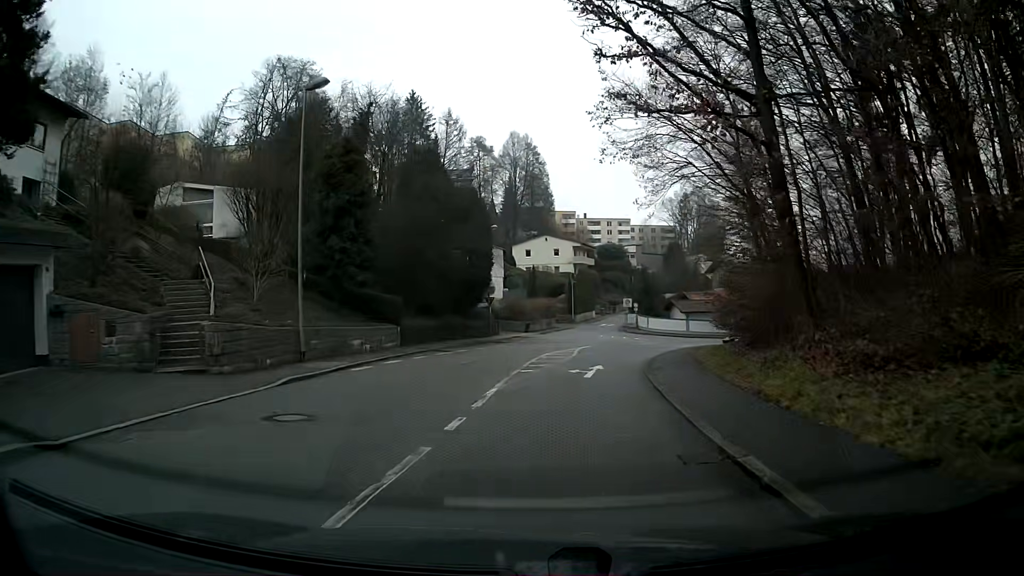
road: residential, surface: asphalt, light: Day
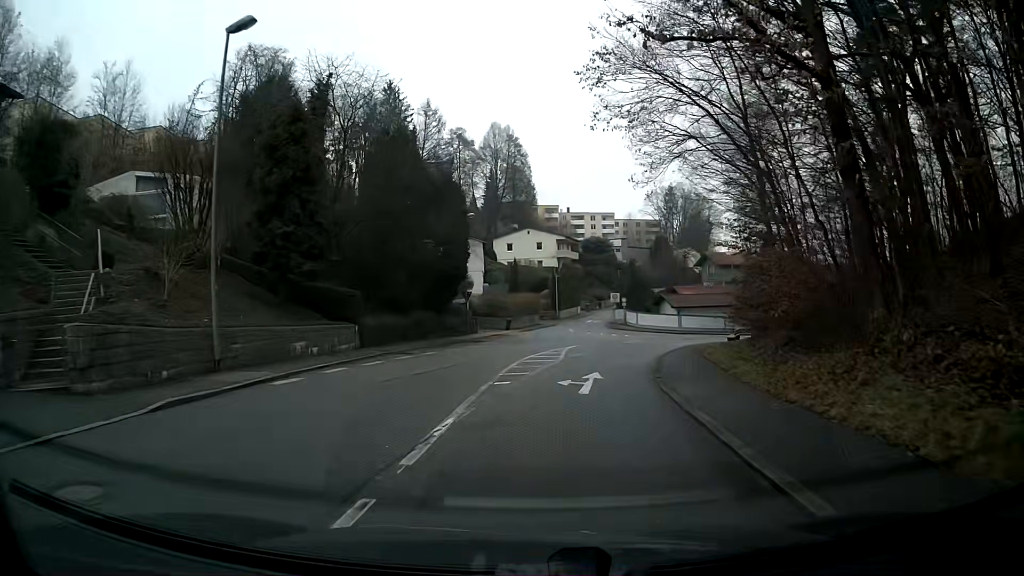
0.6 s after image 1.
(+0.1, +4.4) m; +1°
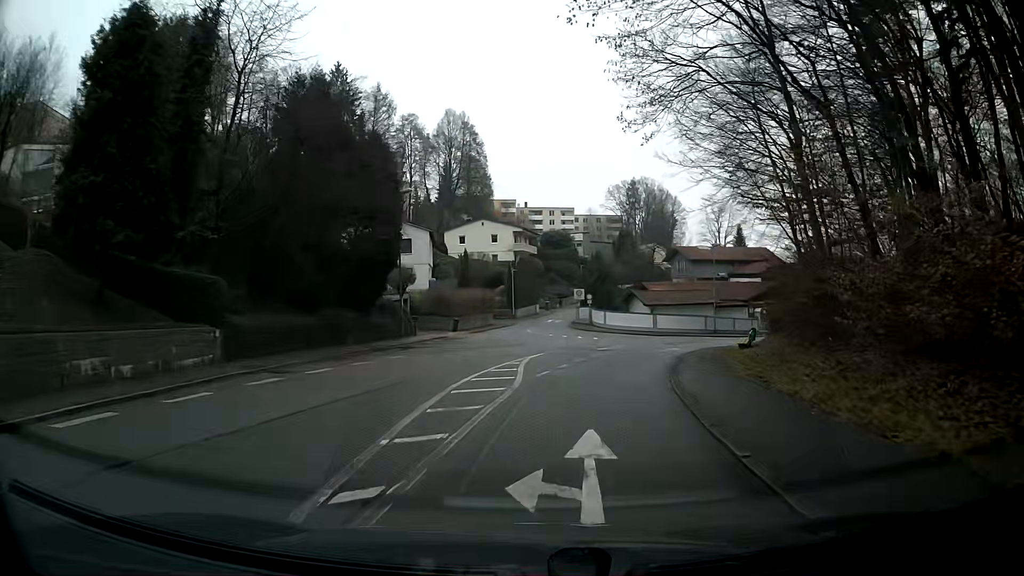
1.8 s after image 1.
(+0.3, +8.9) m; +4°
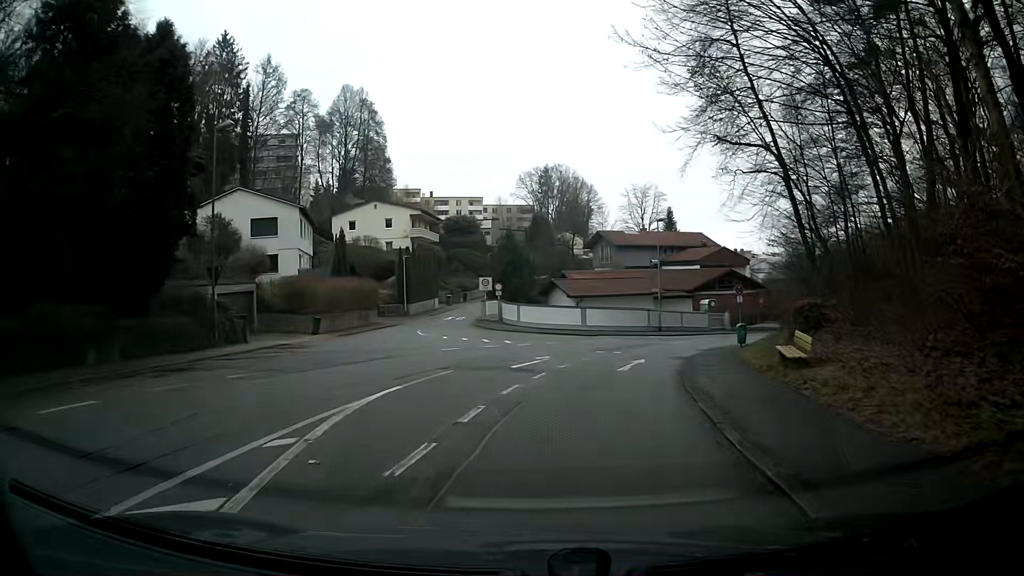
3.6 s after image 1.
(+1.1, +13.4) m; +9°
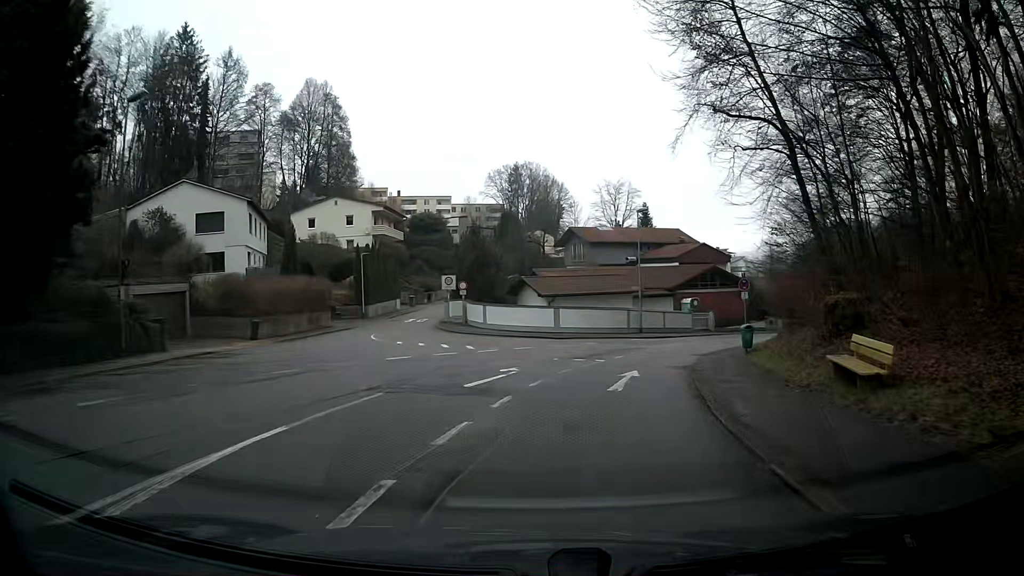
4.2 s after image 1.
(+0.1, +4.5) m; +2°
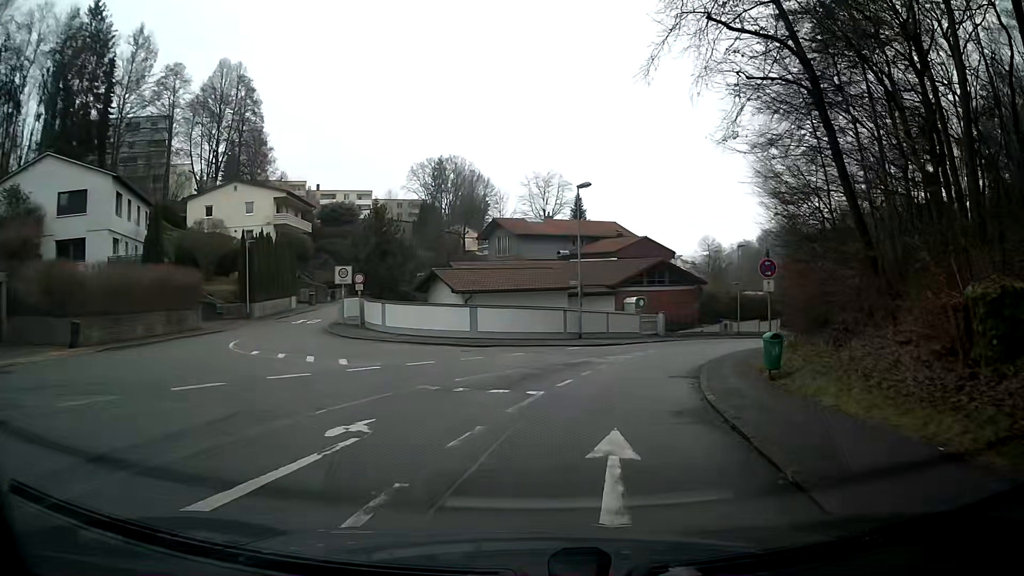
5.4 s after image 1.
(+0.5, +9.0) m; +7°
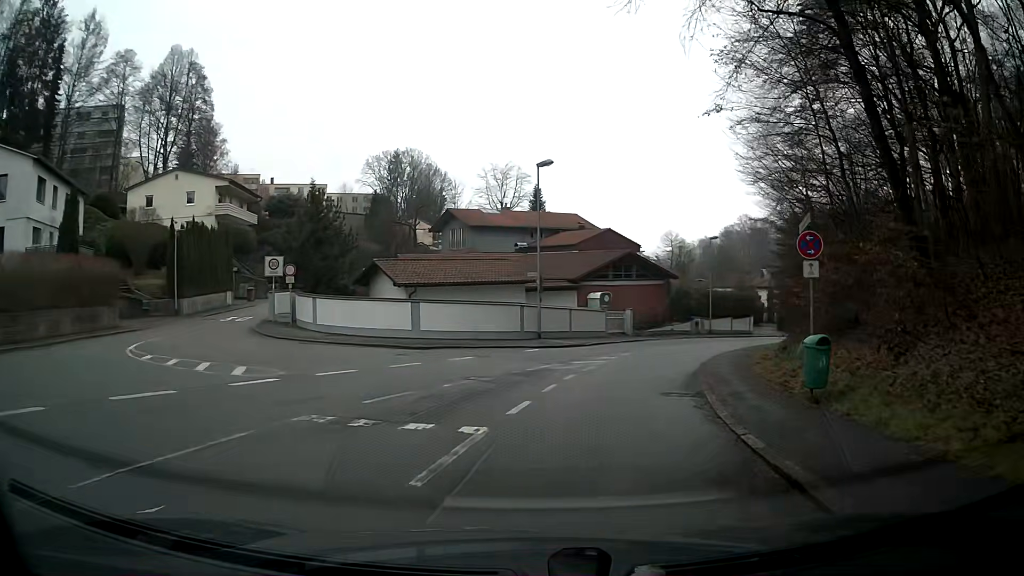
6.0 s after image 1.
(+0.1, +4.5) m; +4°
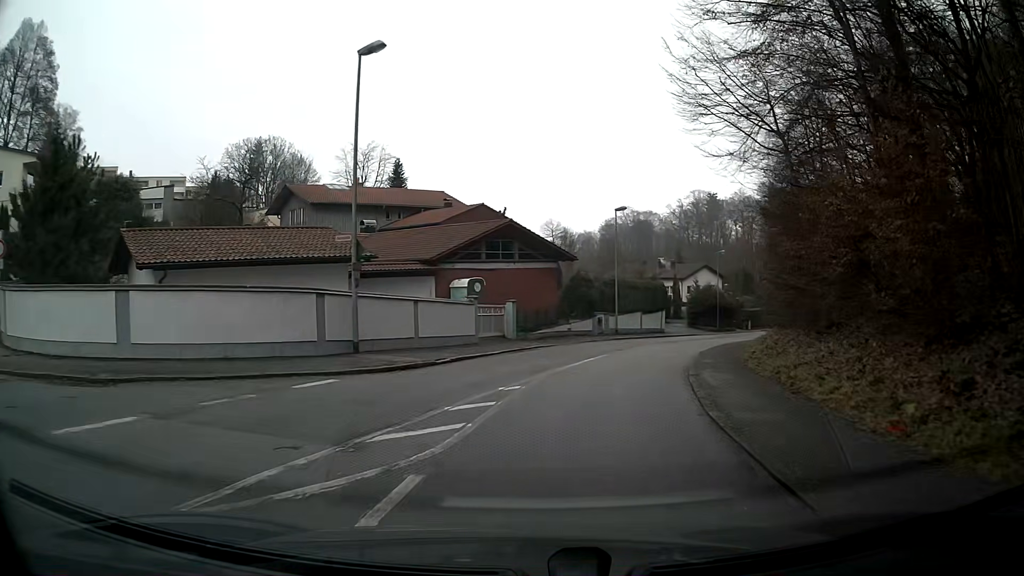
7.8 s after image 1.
(+1.3, +13.6) m; +10°
(+1, +10) (+2, +20) (+5, +29) (+9, +39) (+14, +48) (+18, +56) (+23, +65) (+28, +74) (+33, +83) (+37, +92) m
